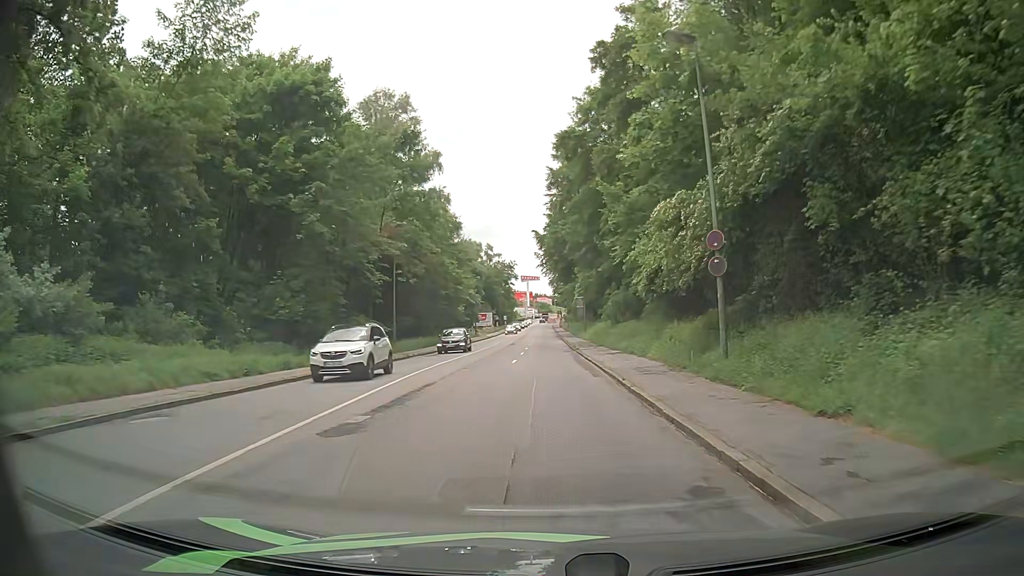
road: tertiary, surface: asphalt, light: Day
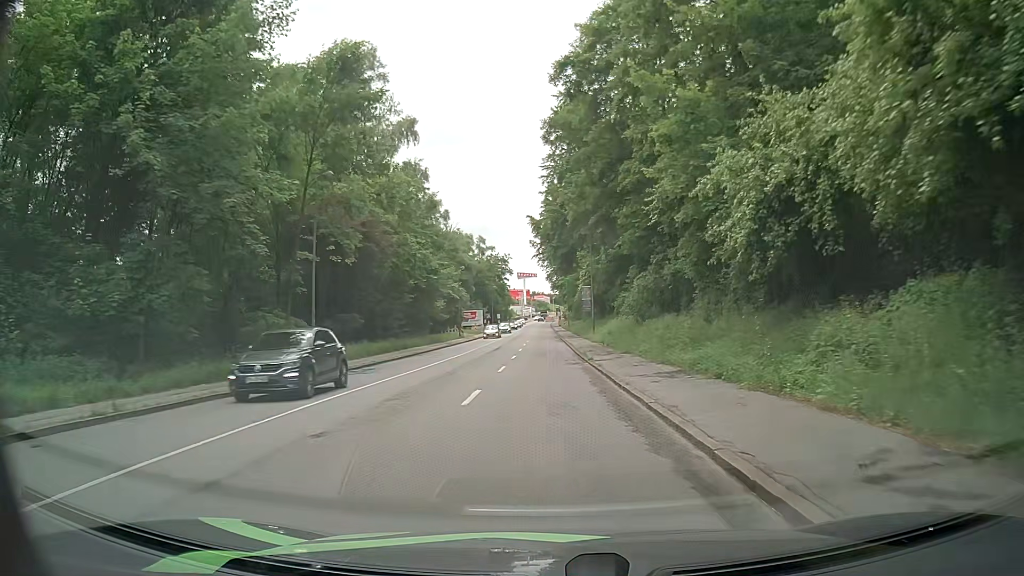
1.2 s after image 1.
(0.0, +14.6) m; +1°
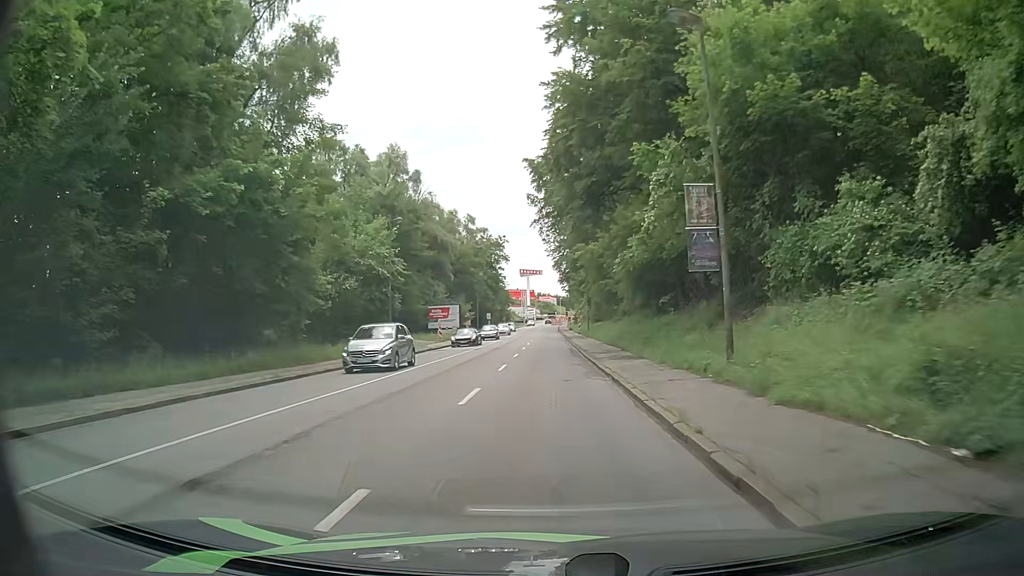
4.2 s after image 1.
(-0.5, +36.5) m; -1°
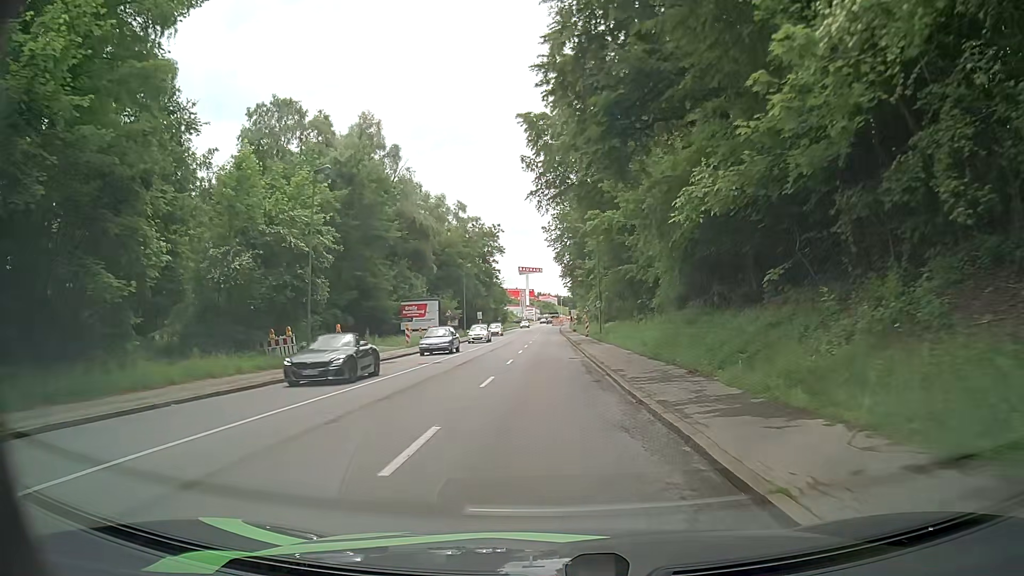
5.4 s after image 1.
(0.0, +14.5) m; 0°
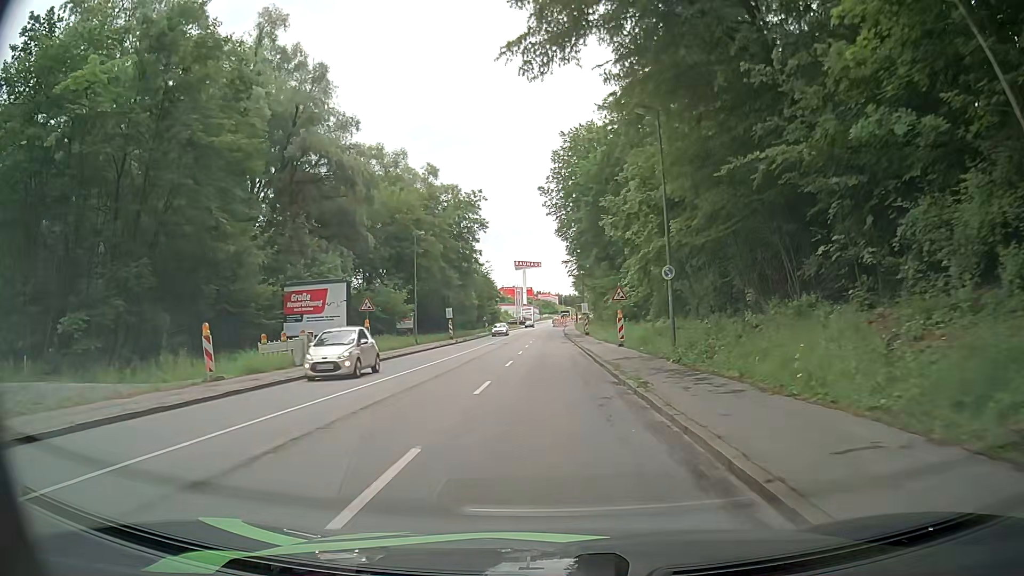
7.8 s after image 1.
(+0.1, +28.7) m; +2°
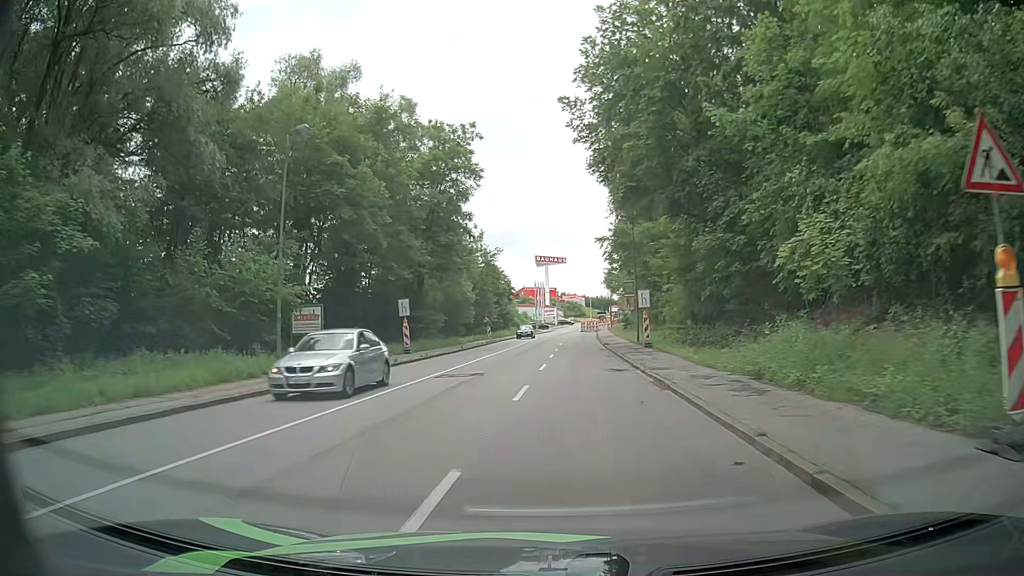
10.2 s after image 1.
(-1.3, +28.1) m; -4°
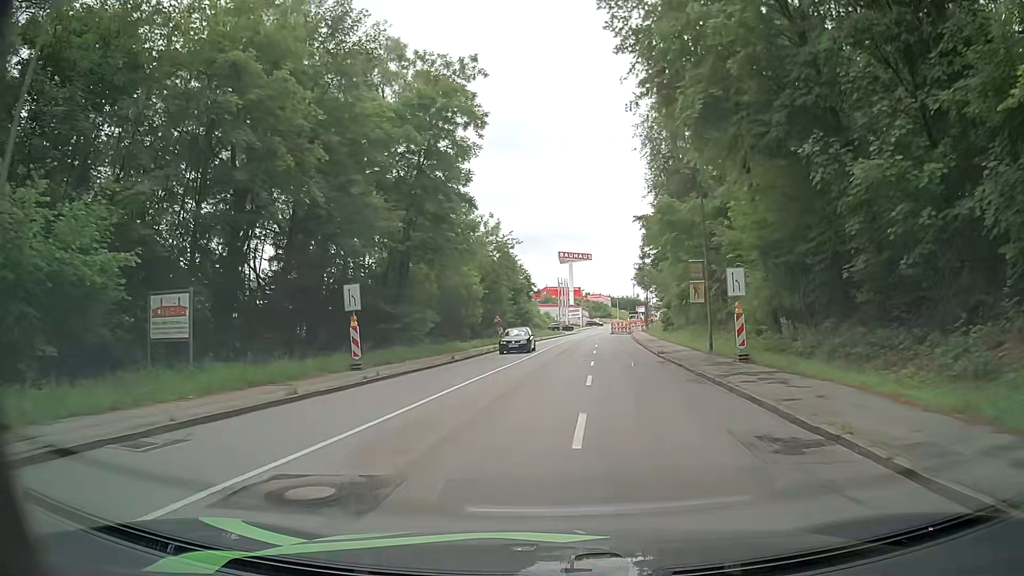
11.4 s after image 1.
(-0.2, +13.8) m; -2°
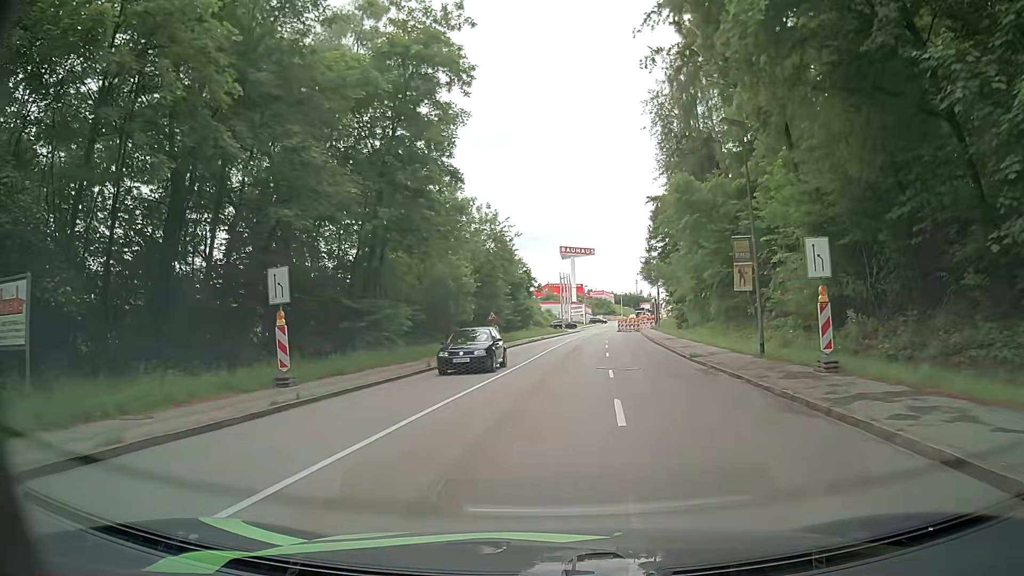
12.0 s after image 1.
(0.0, +6.8) m; 0°
(0, +10) (0, +20) (+1, +30) (+1, +40) (+2, +50) (+3, +60) (+4, +70) (+5, +80) (+6, +90) (+8, +100) m
